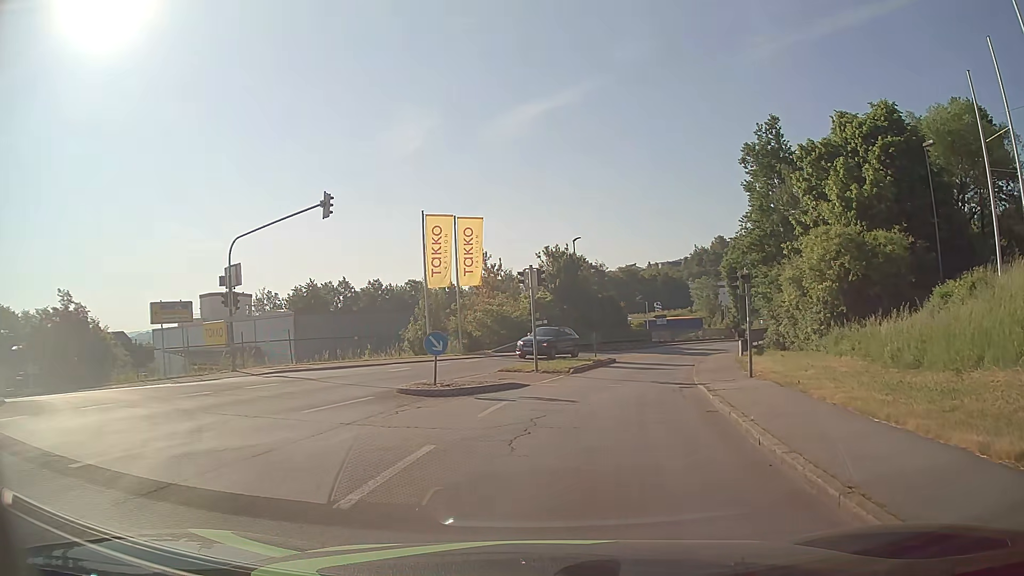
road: tertiary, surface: asphalt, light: Day
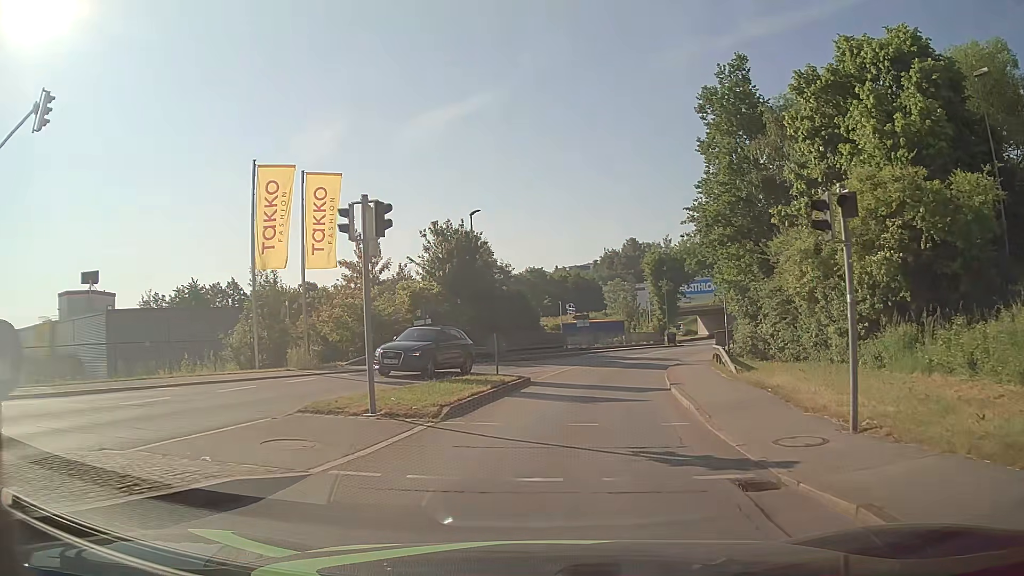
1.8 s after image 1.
(+1.0, +12.3) m; +8°
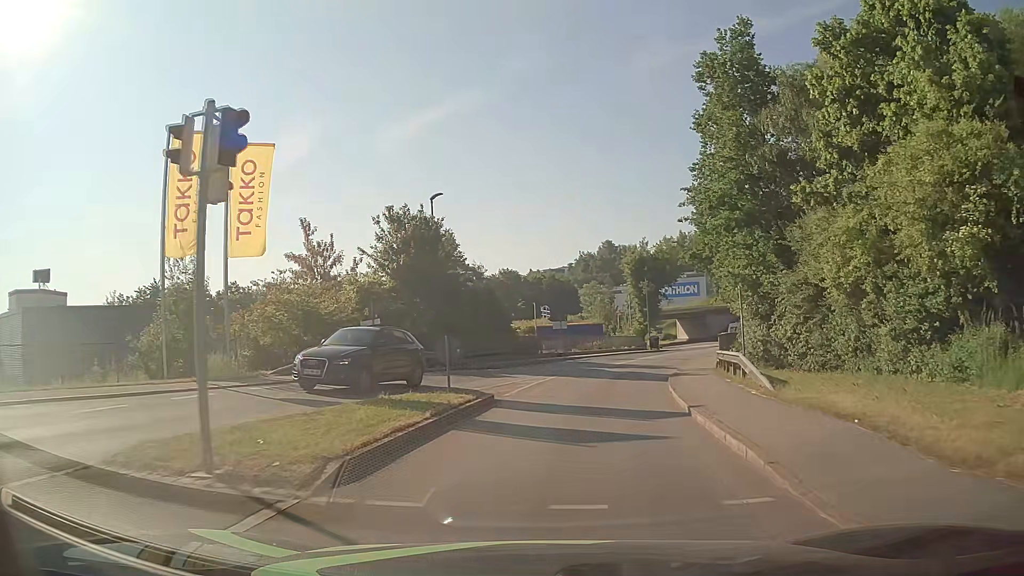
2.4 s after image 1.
(+0.1, +5.1) m; +2°
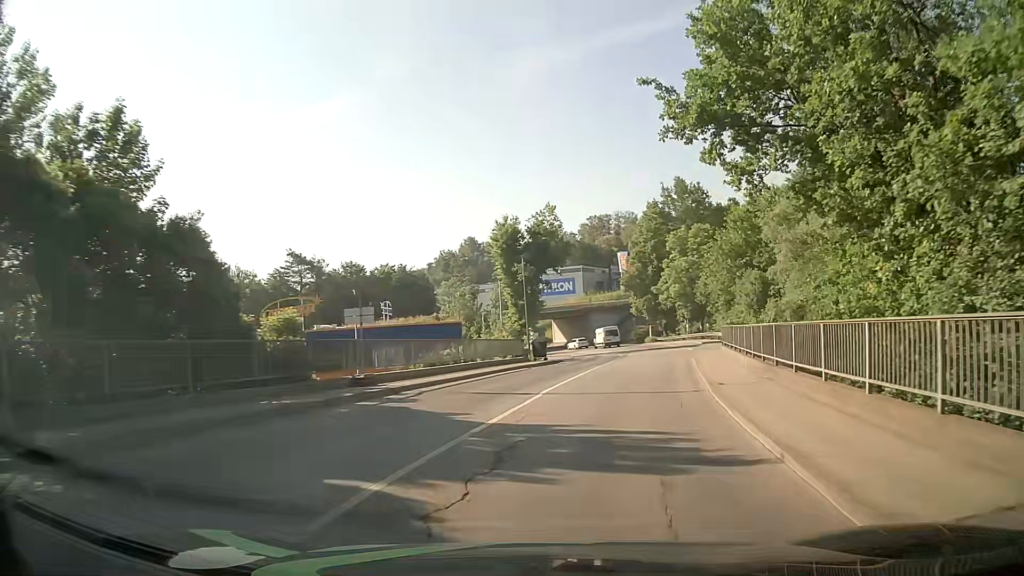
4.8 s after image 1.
(+2.2, +22.7) m; +12°
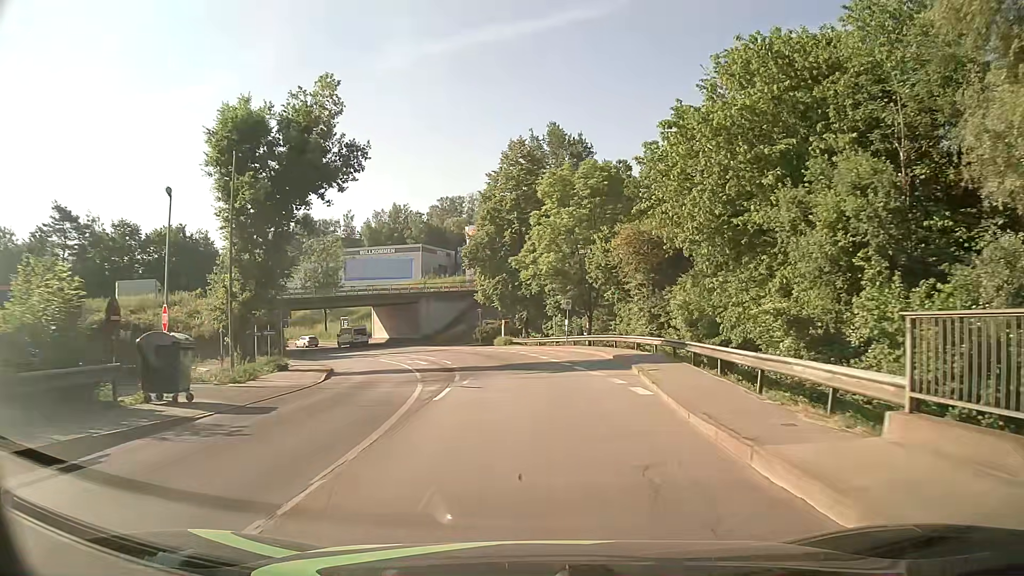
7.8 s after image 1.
(+4.5, +30.3) m; +12°
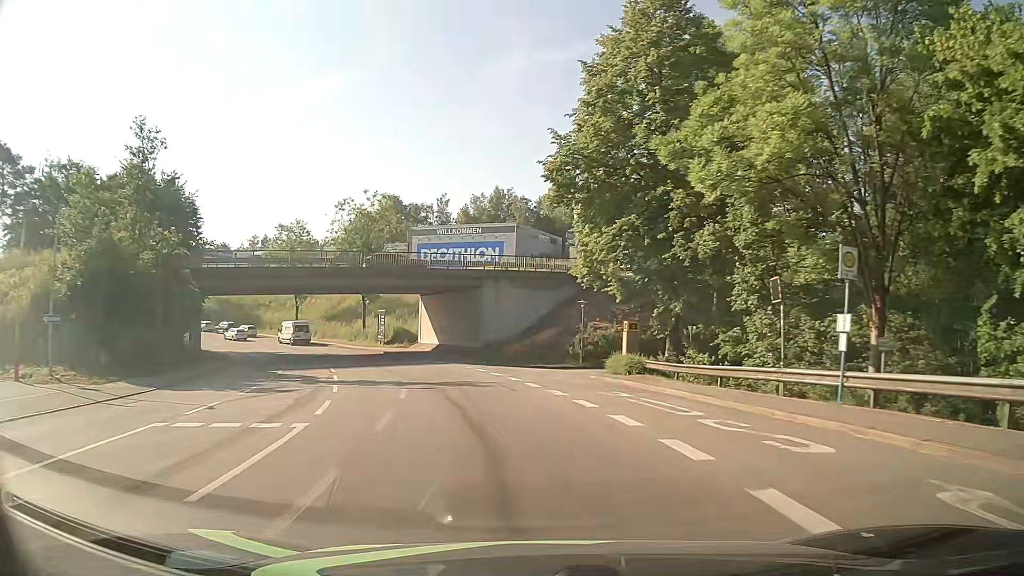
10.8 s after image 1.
(-1.4, +32.6) m; -9°
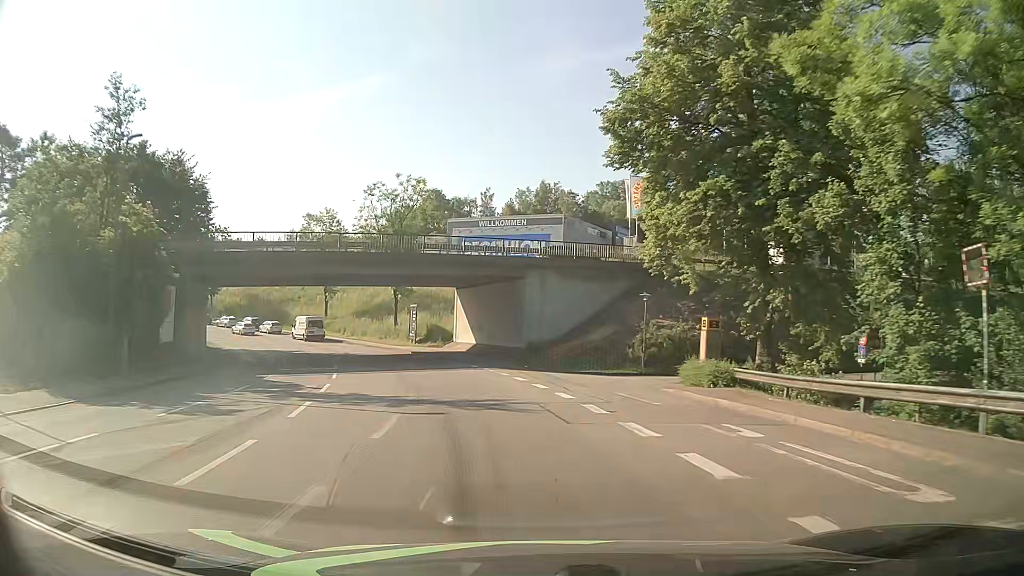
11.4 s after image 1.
(-0.3, +6.7) m; -4°
